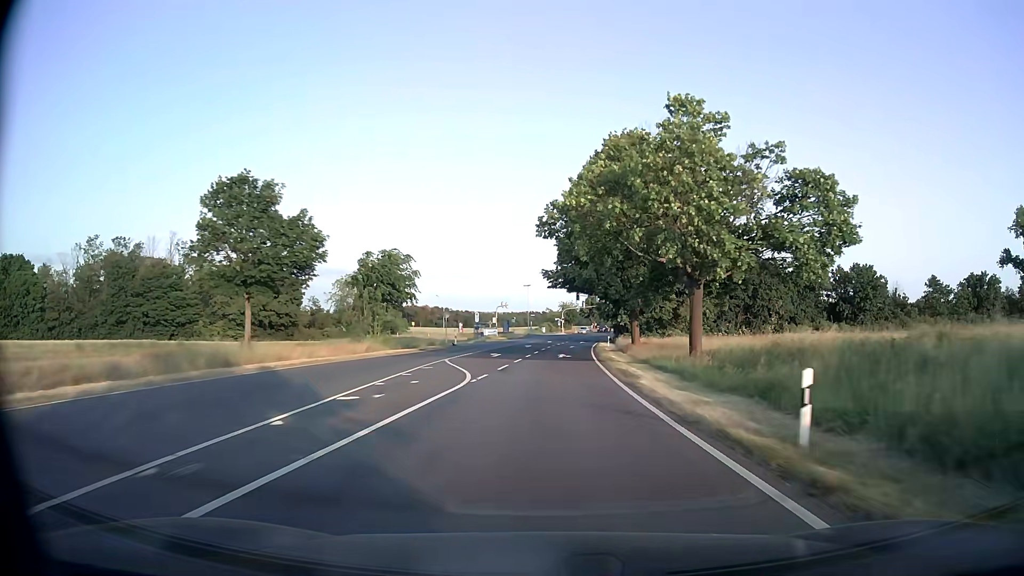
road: secondary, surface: asphalt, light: Day
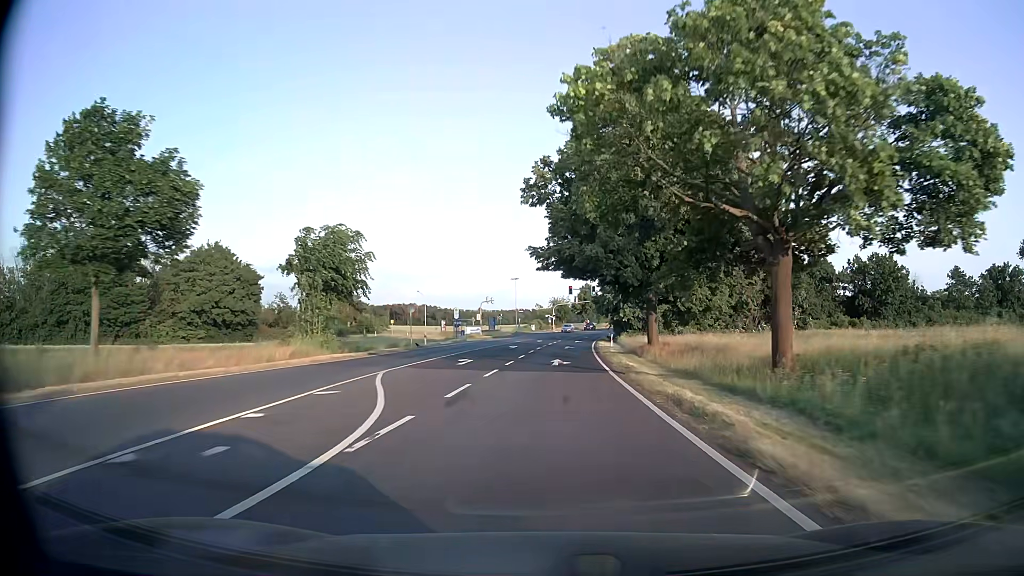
(+0.1, +10.7) m; +1°
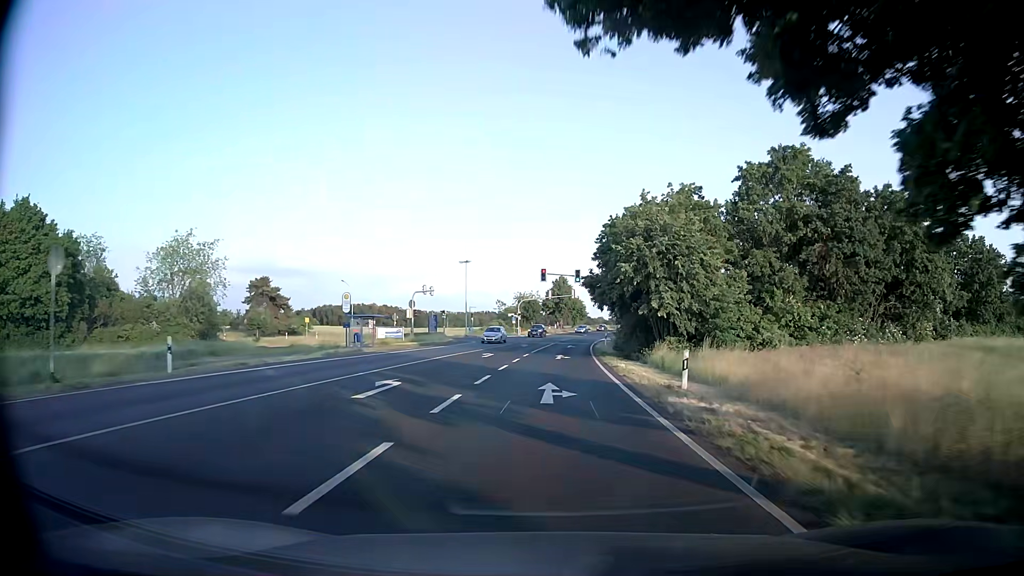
(+0.7, +32.0) m; +3°
